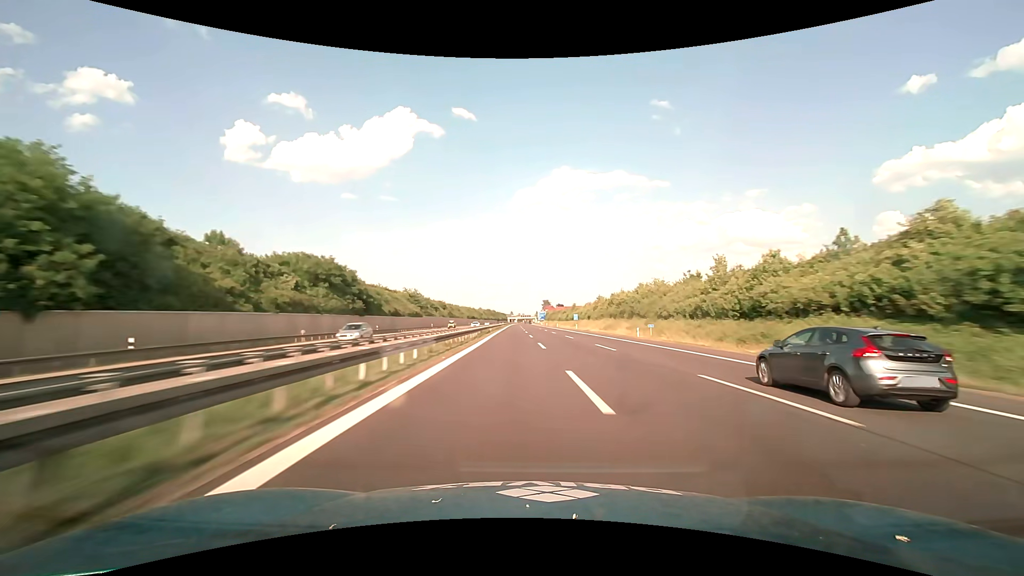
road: motorway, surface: asphalt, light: Day
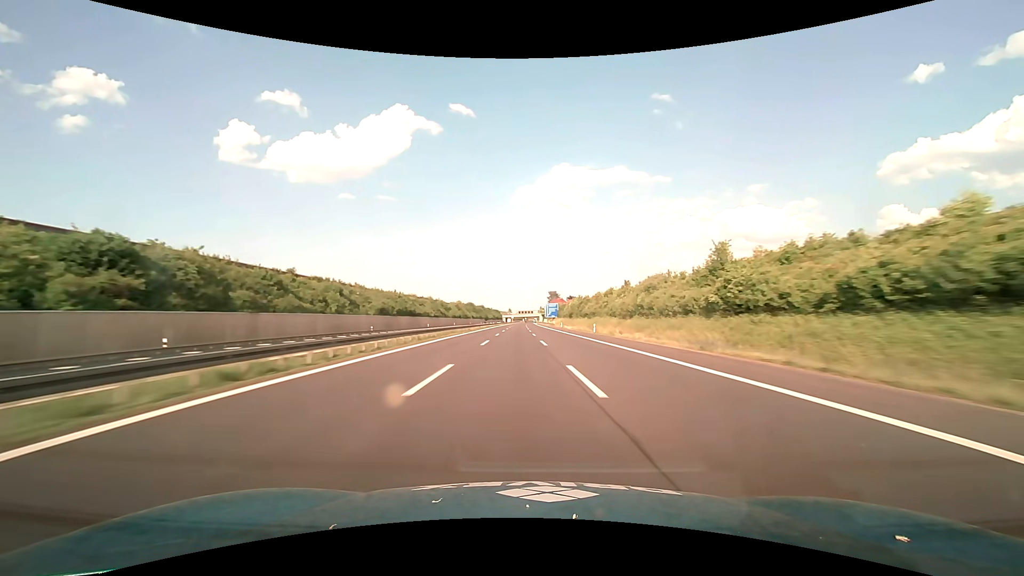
(-0.3, +142.7) m; 0°
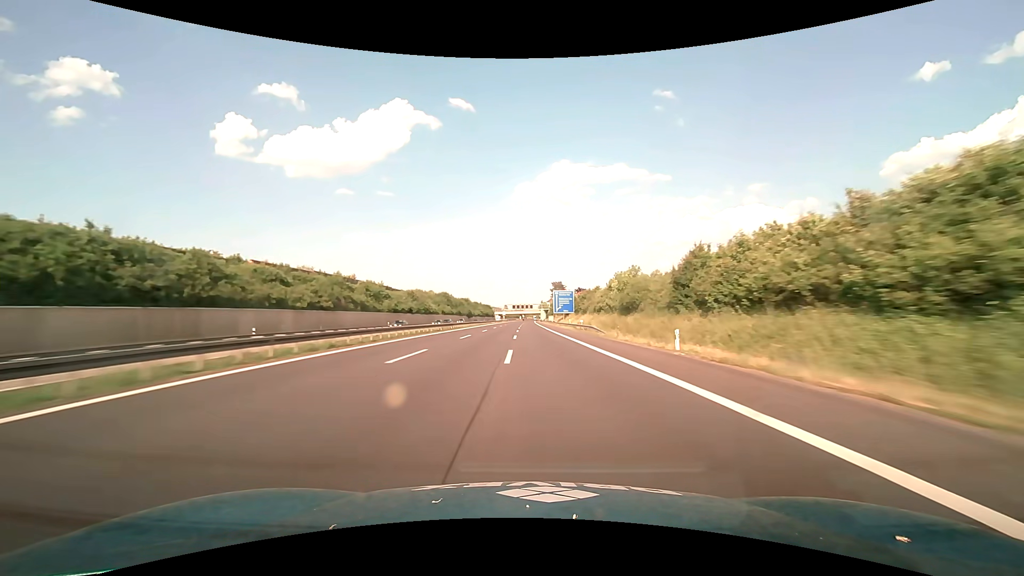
(+0.2, +84.4) m; 0°
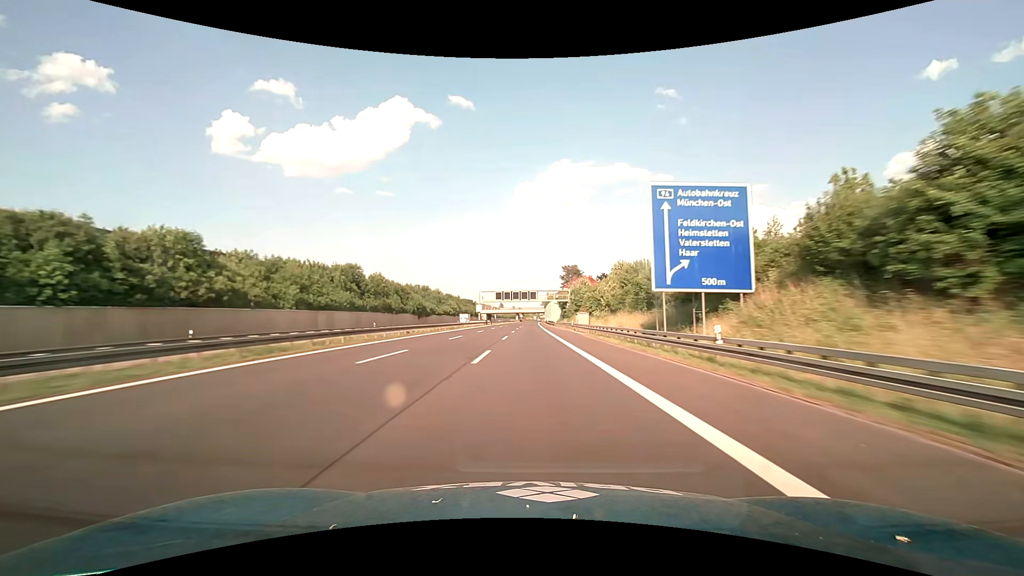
(0.0, +107.9) m; 0°
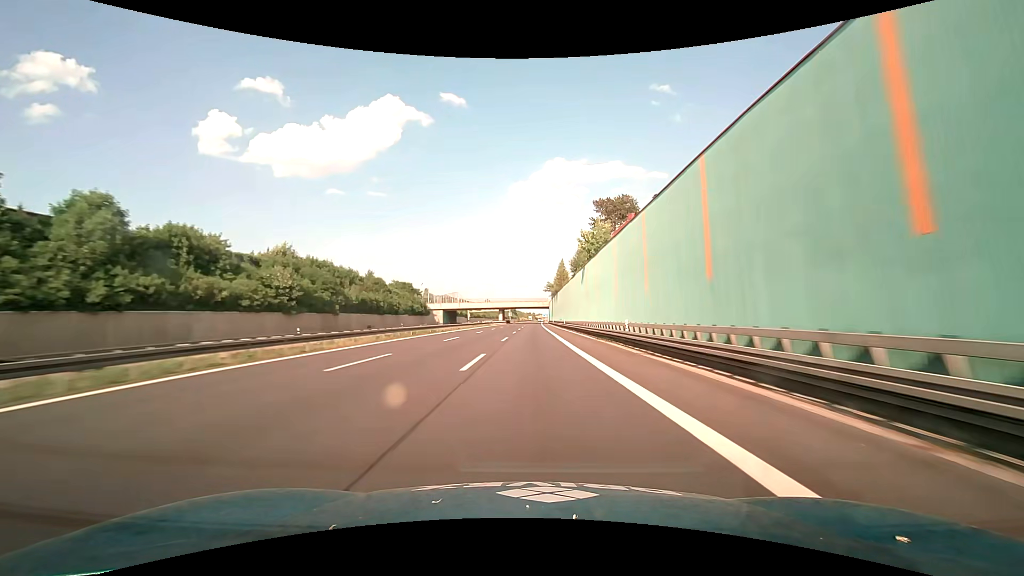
(+0.5, +127.6) m; 0°
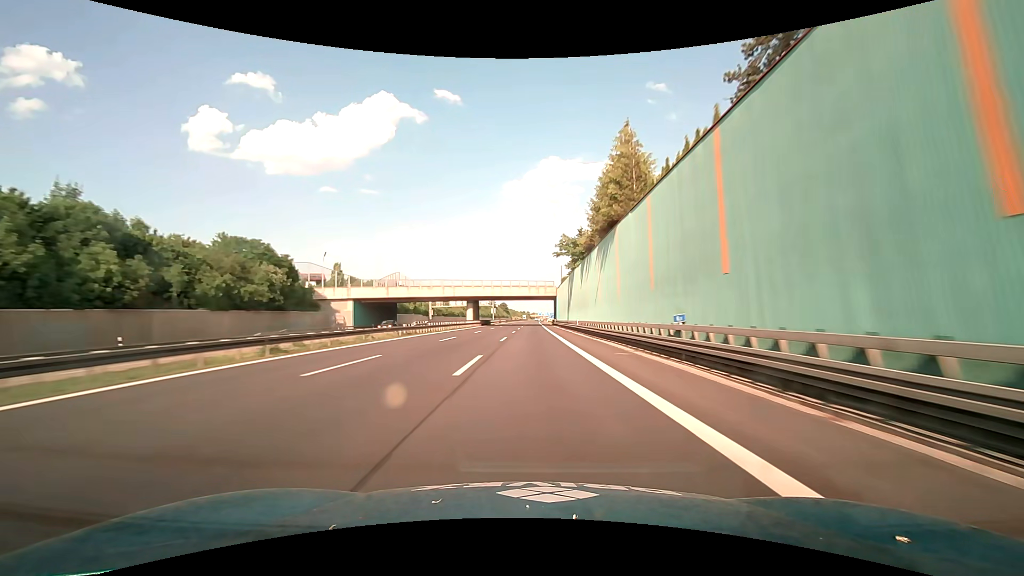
(+0.8, +72.9) m; +1°
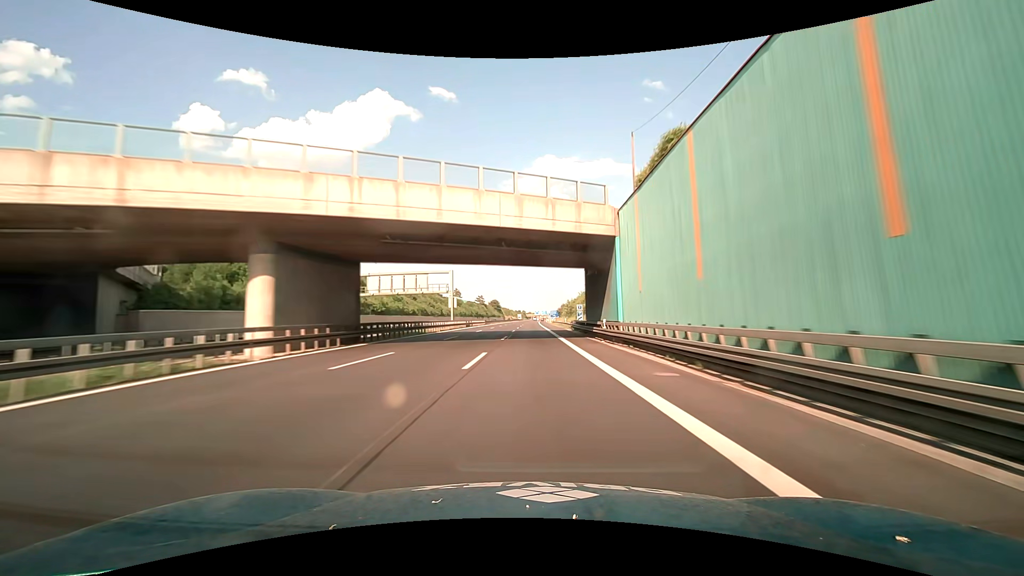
(+0.6, +70.1) m; +1°
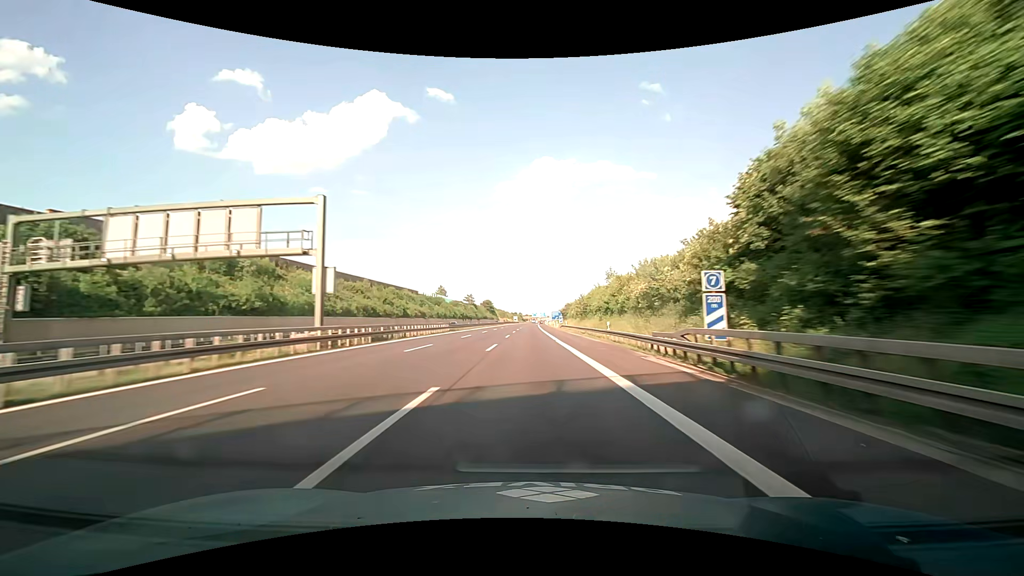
(+0.1, +45.3) m; 0°
(0, +10) (0, +20) (0, +30) (0, +40) (0, +50) (0, +60) (0, +70) (0, +80) (0, +90) (+1, +100) m
